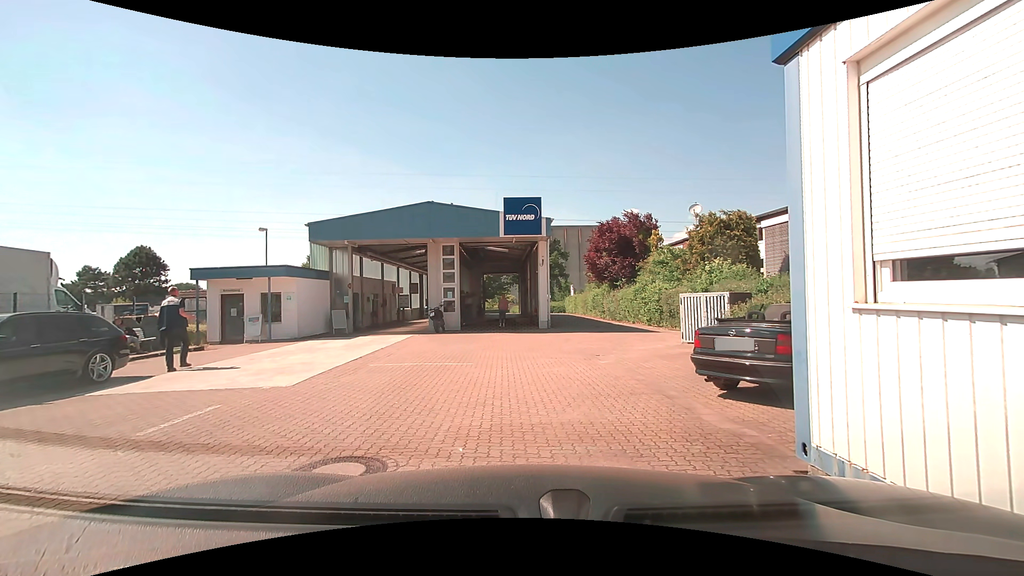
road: service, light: Day
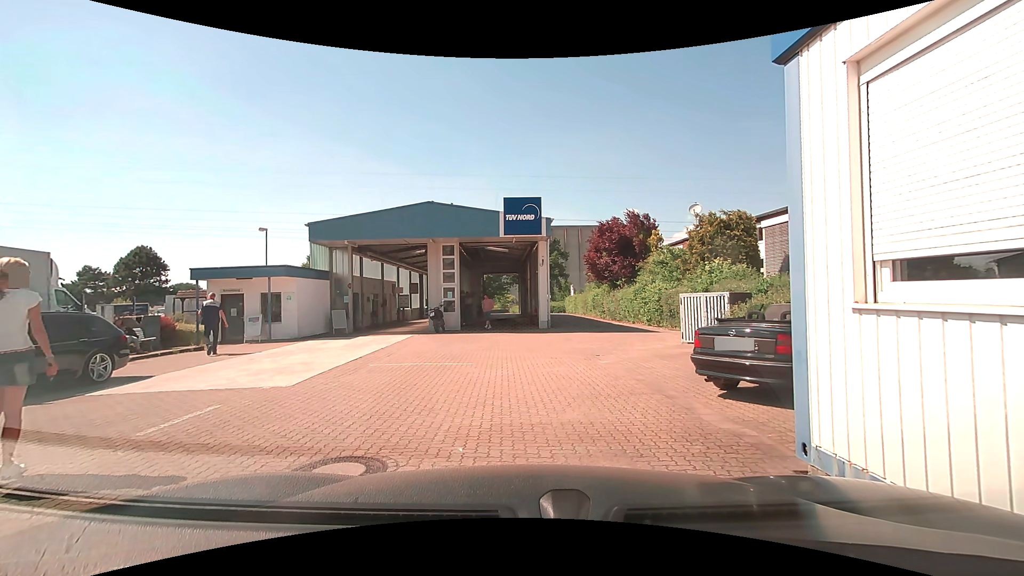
(0.0, 0.0) m; 0°
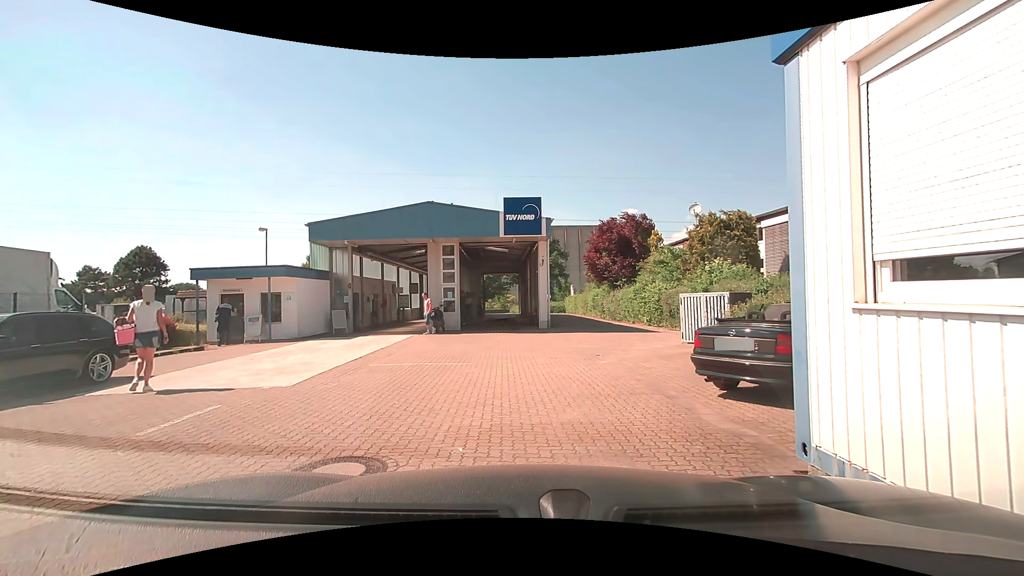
(0.0, 0.0) m; 0°
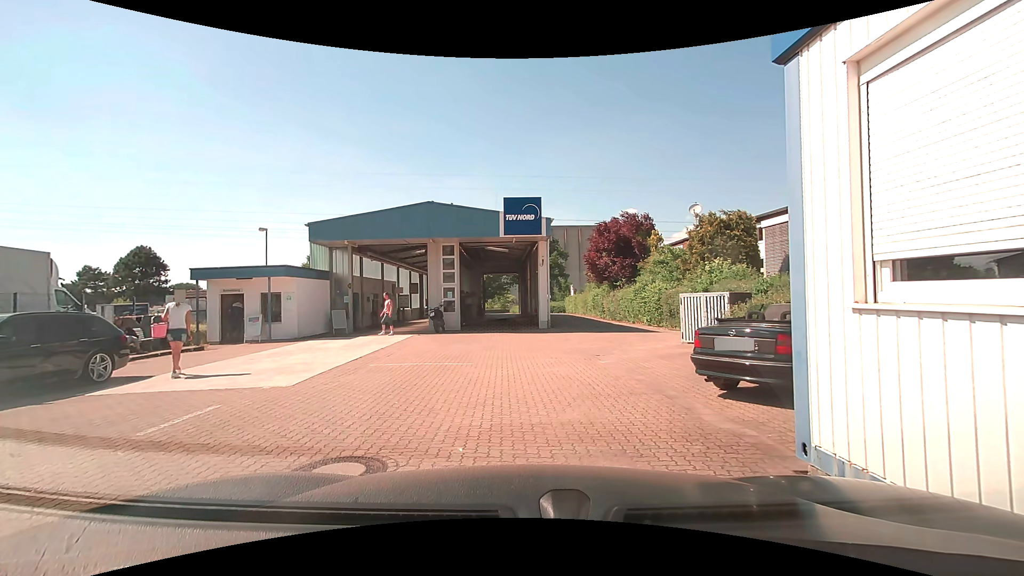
(0.0, 0.0) m; 0°
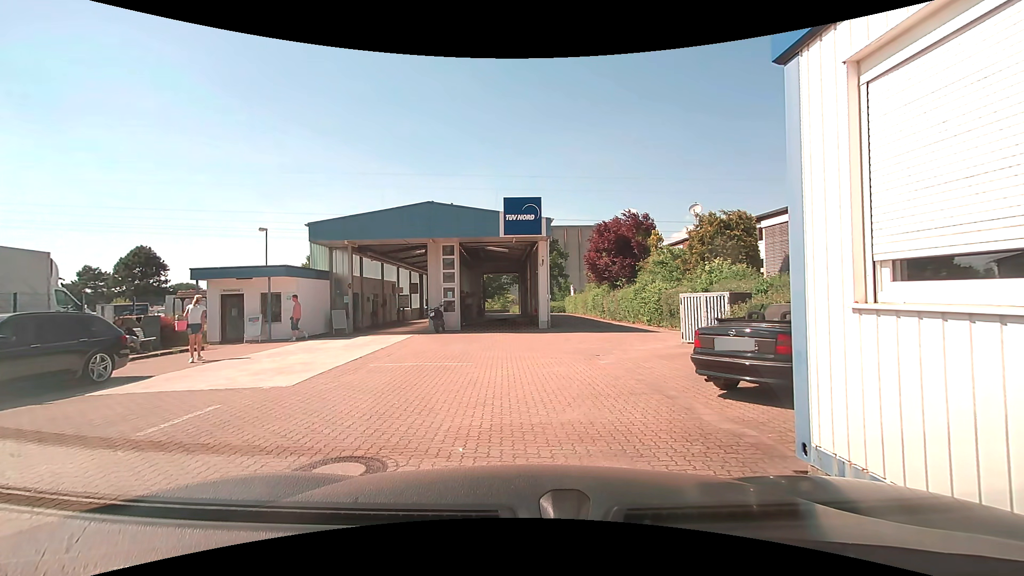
(0.0, 0.0) m; 0°
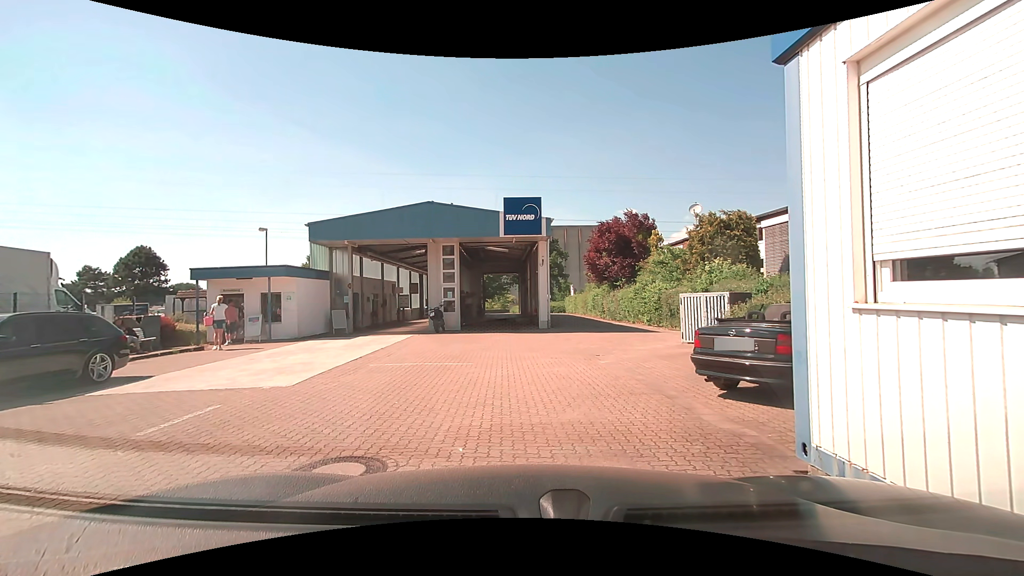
(0.0, 0.0) m; 0°
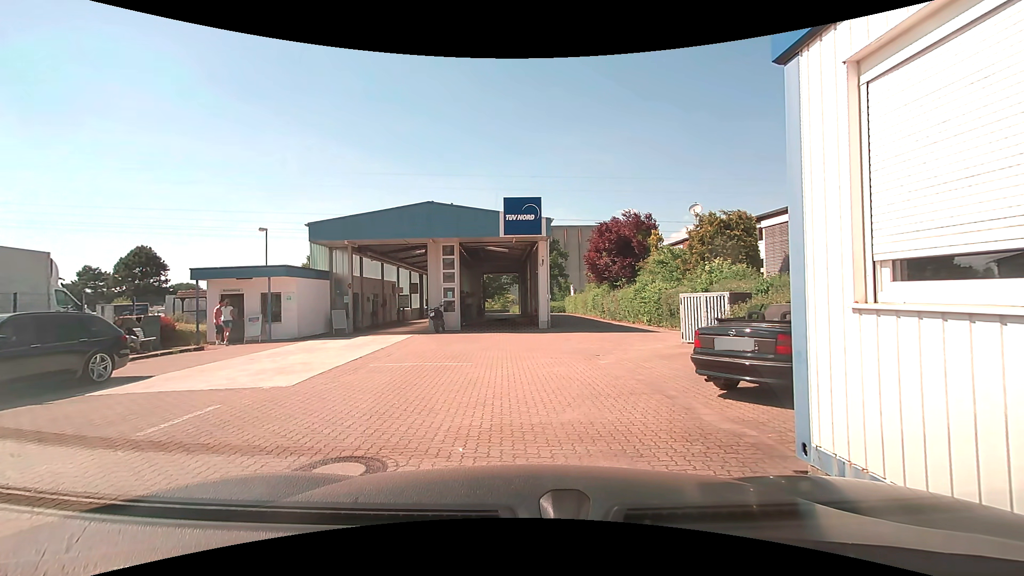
(0.0, 0.0) m; 0°
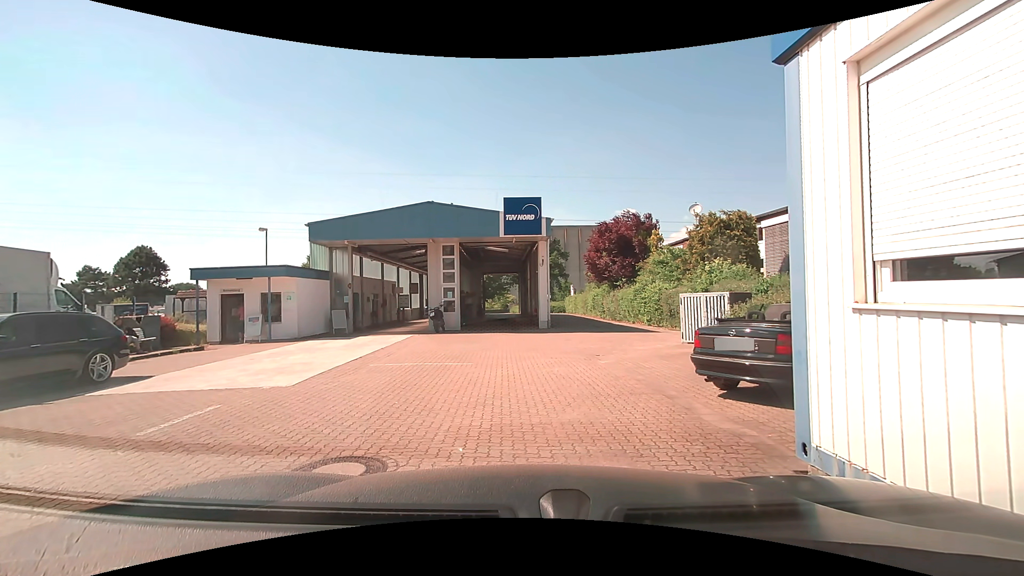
(0.0, 0.0) m; 0°
